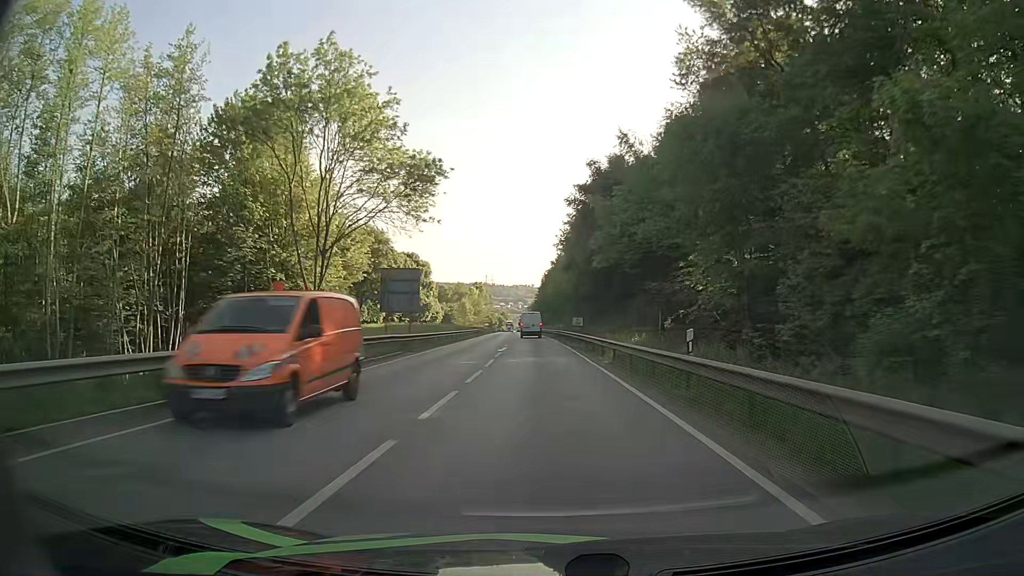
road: primary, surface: asphalt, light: Day
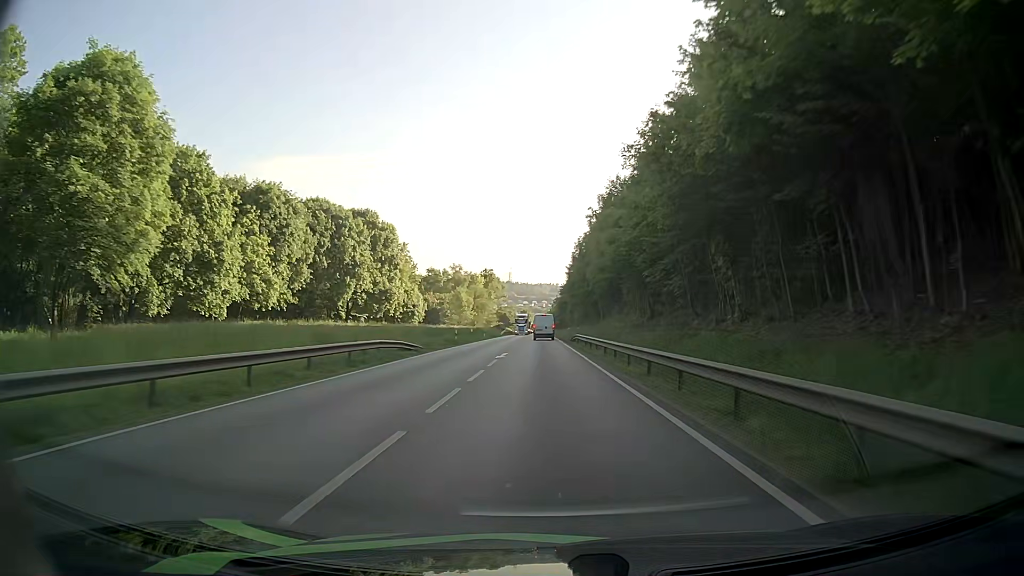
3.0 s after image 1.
(-1.5, +59.4) m; -1°
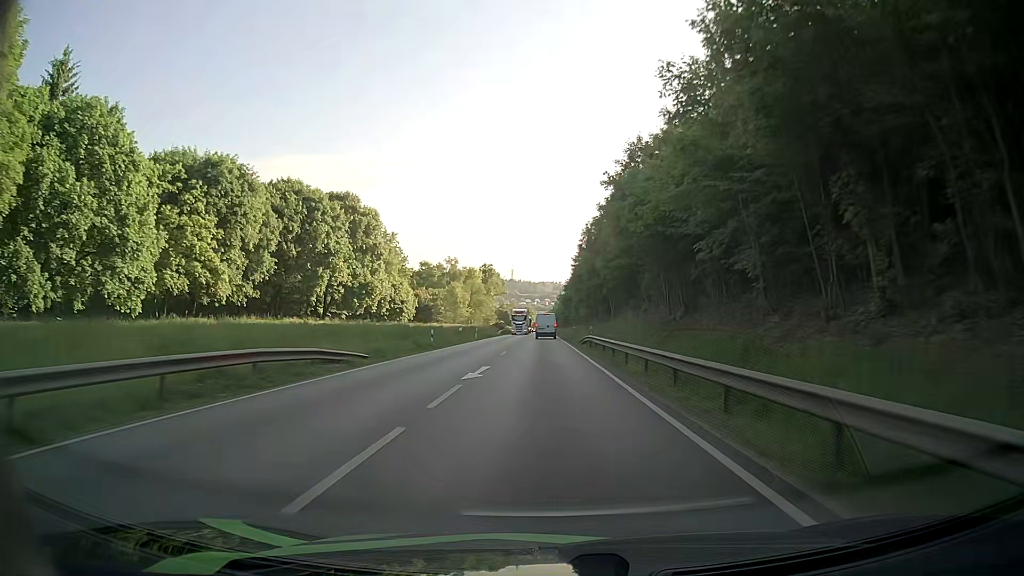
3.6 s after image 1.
(-0.1, +11.7) m; -1°
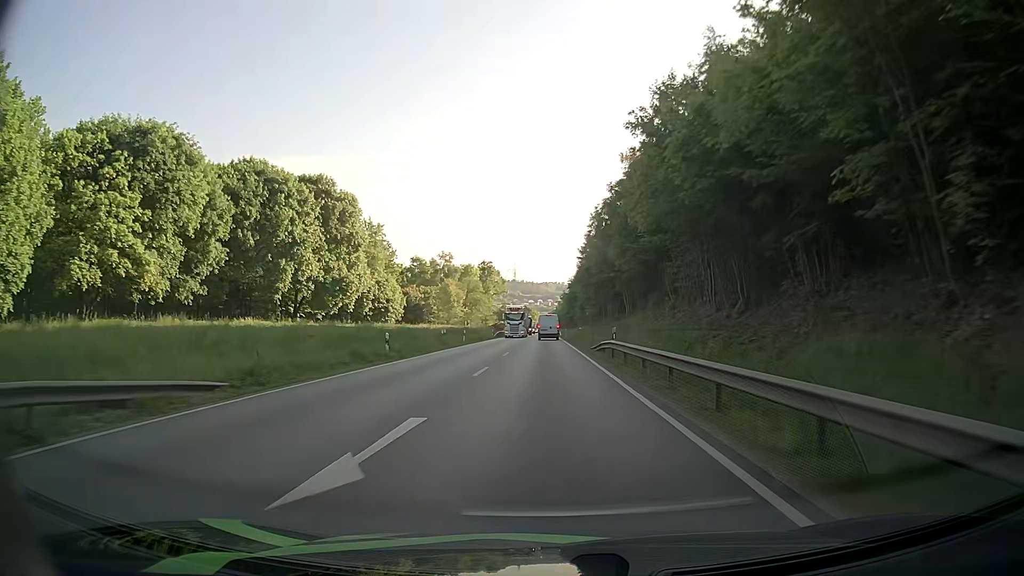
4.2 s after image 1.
(0.0, +11.6) m; 0°
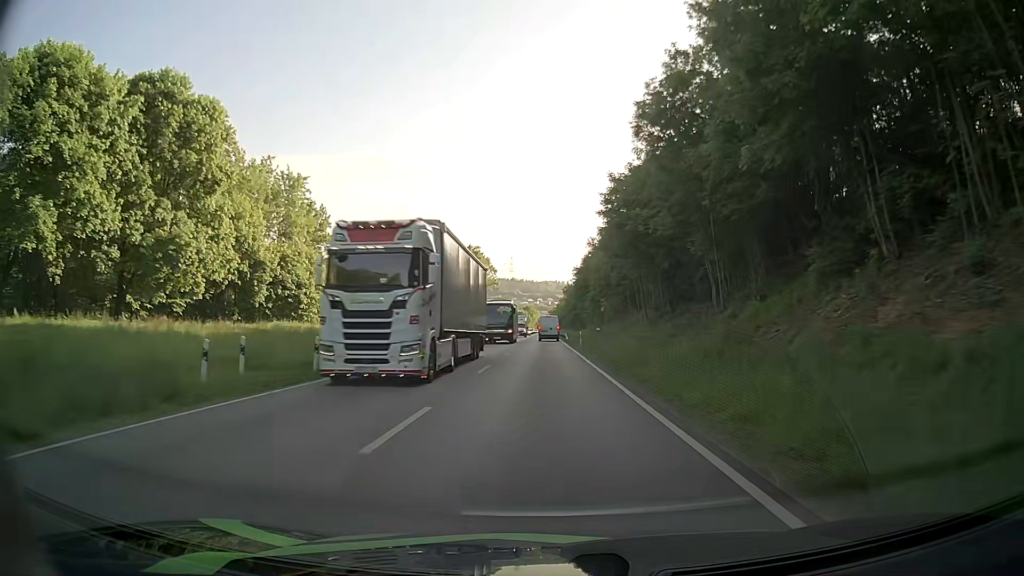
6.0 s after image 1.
(-0.3, +35.0) m; -1°
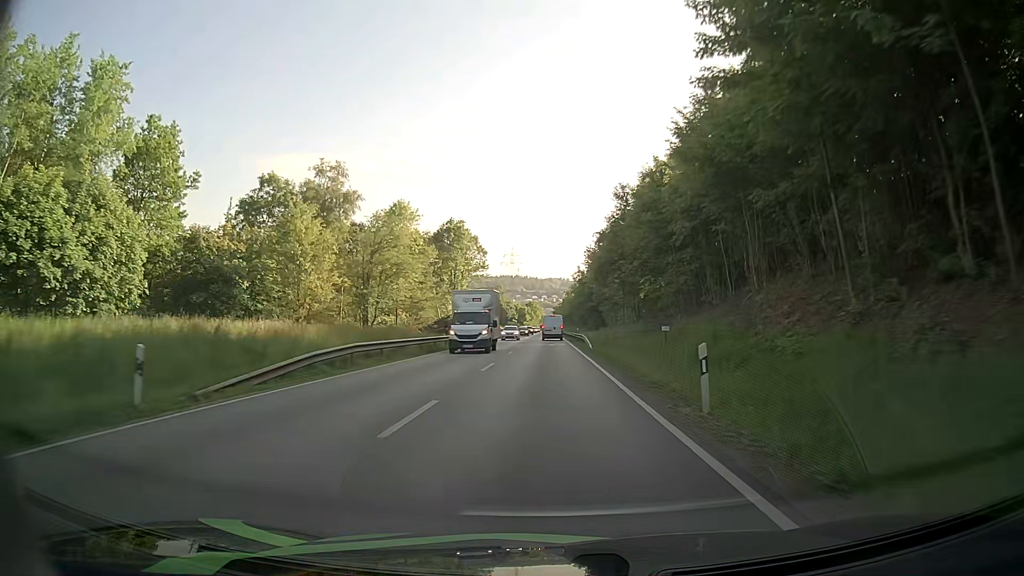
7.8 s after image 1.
(+0.2, +35.6) m; 0°
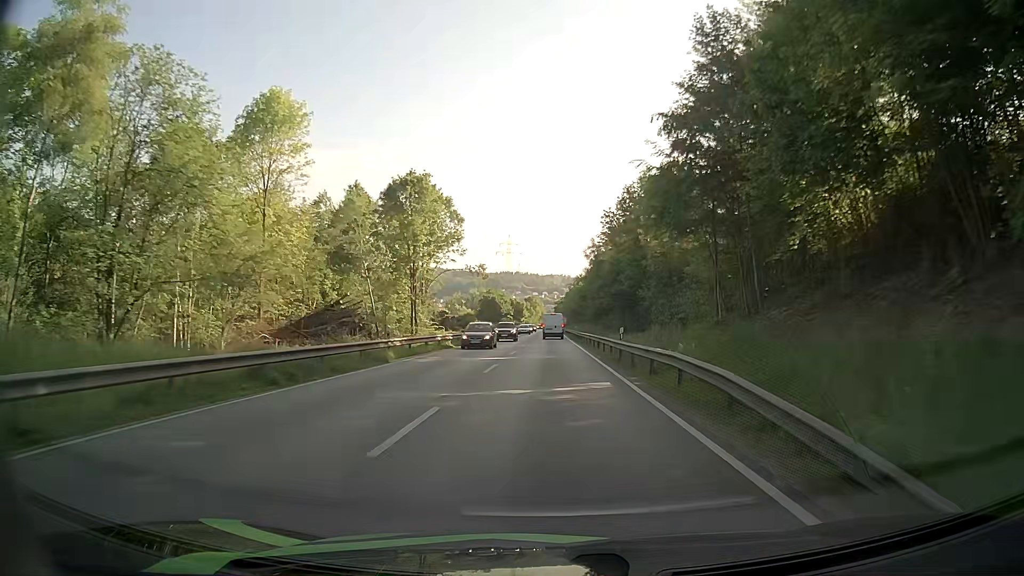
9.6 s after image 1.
(-0.1, +35.9) m; 0°
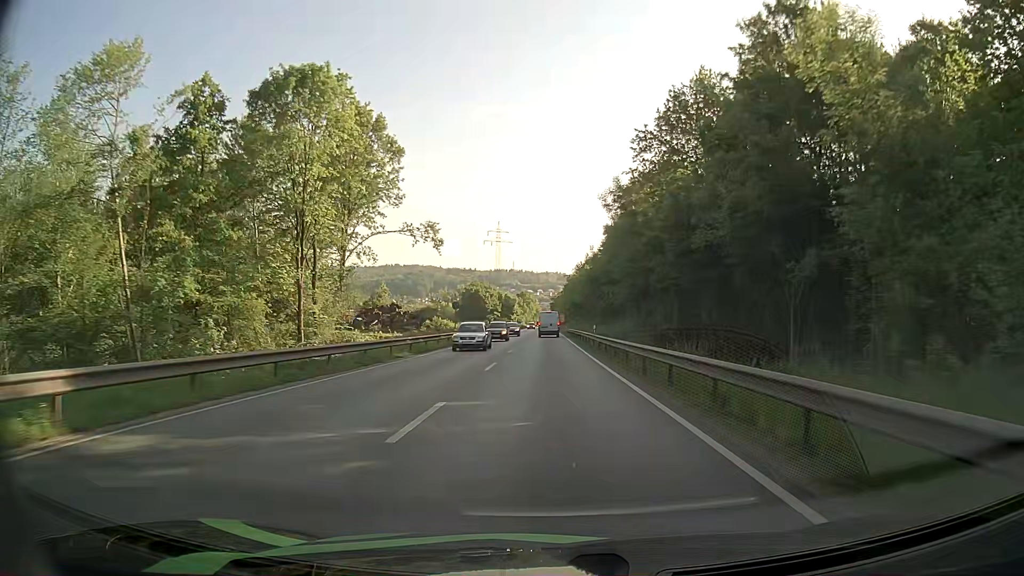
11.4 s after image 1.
(+0.2, +35.2) m; +1°
(0, +10) (0, +20) (0, +30) (0, +40) (0, +50) (0, +60) (0, +70) (0, +80) (0, +90) (0, +100) m
